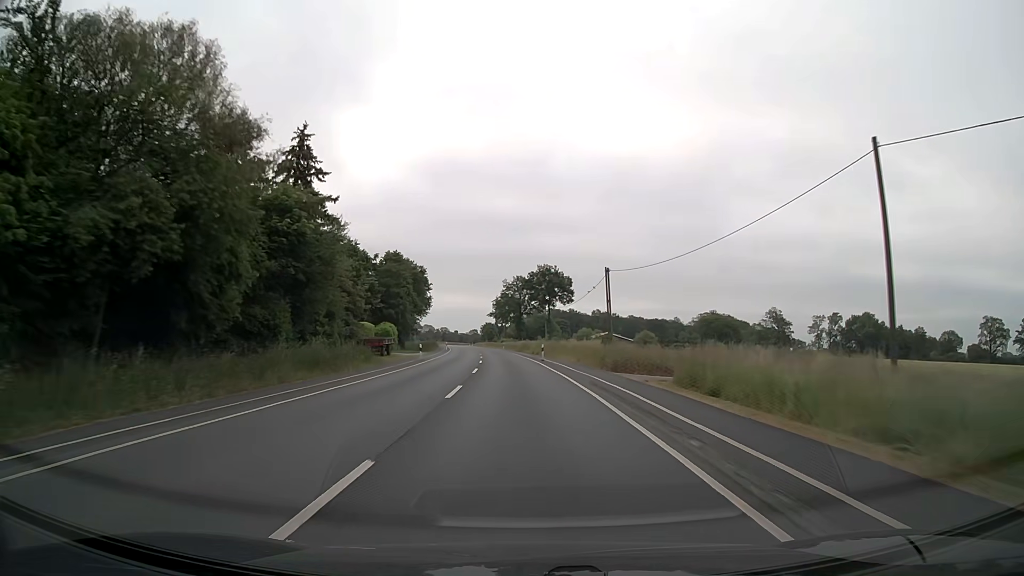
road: secondary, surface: asphalt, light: Day
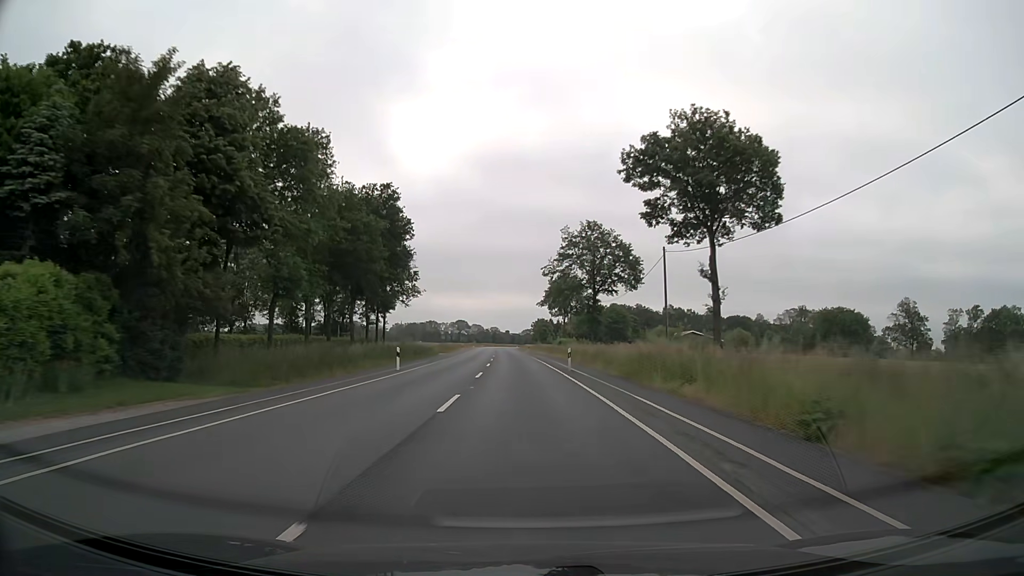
(-2.7, +63.2) m; -5°
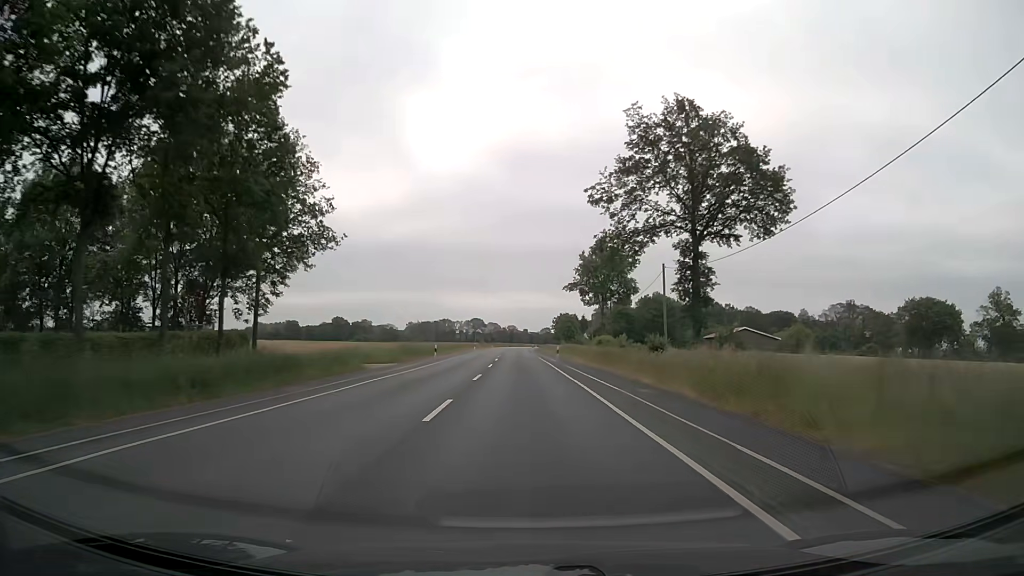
(-0.5, +38.0) m; -1°
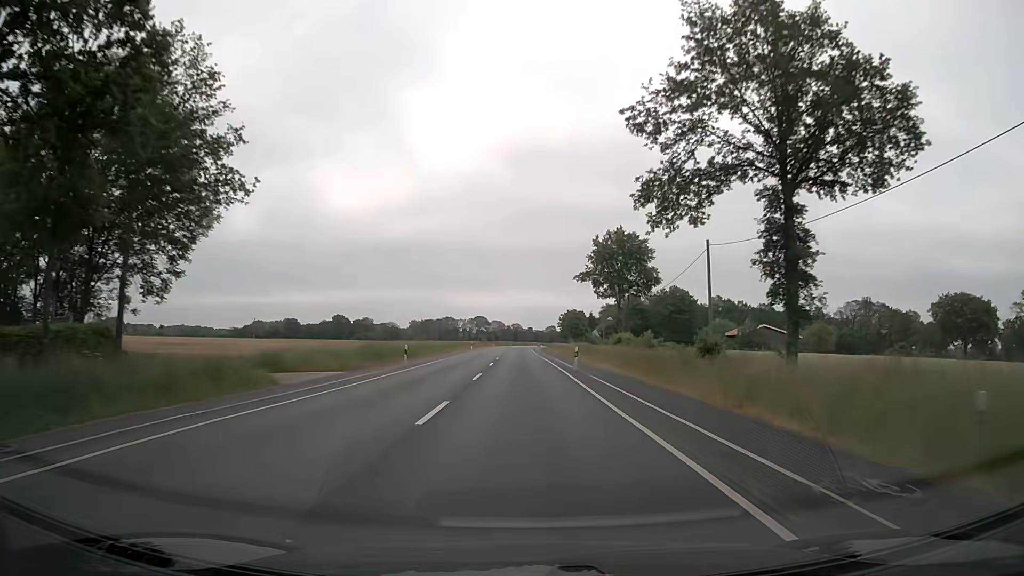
(0.0, +12.7) m; 0°
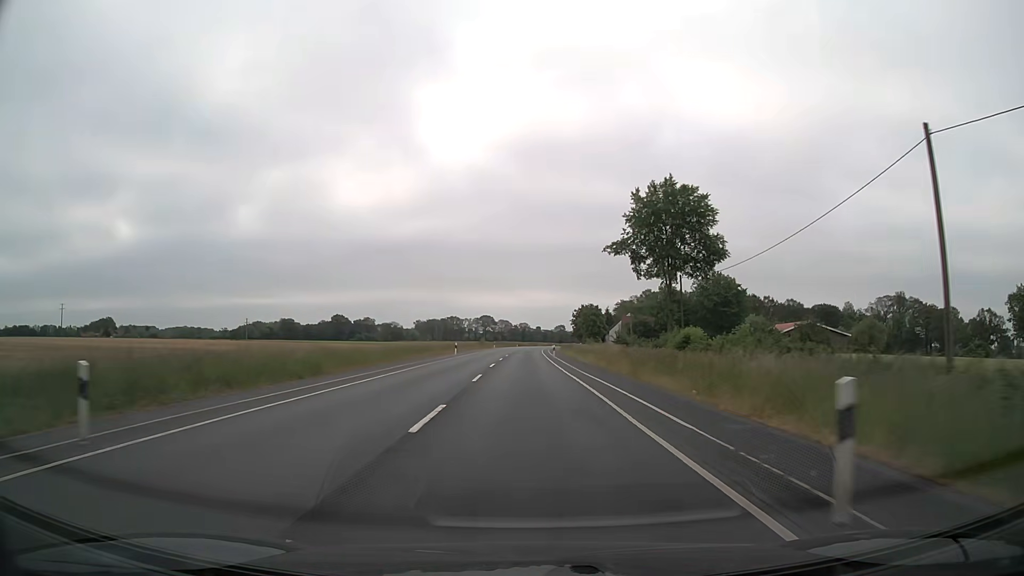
(-0.1, +25.4) m; -1°
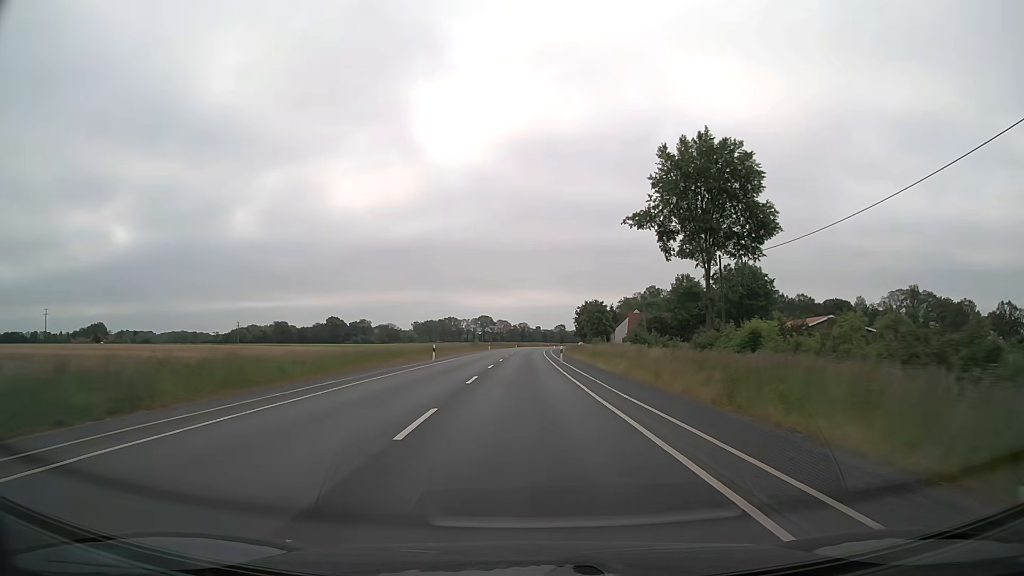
(0.0, +12.7) m; 0°
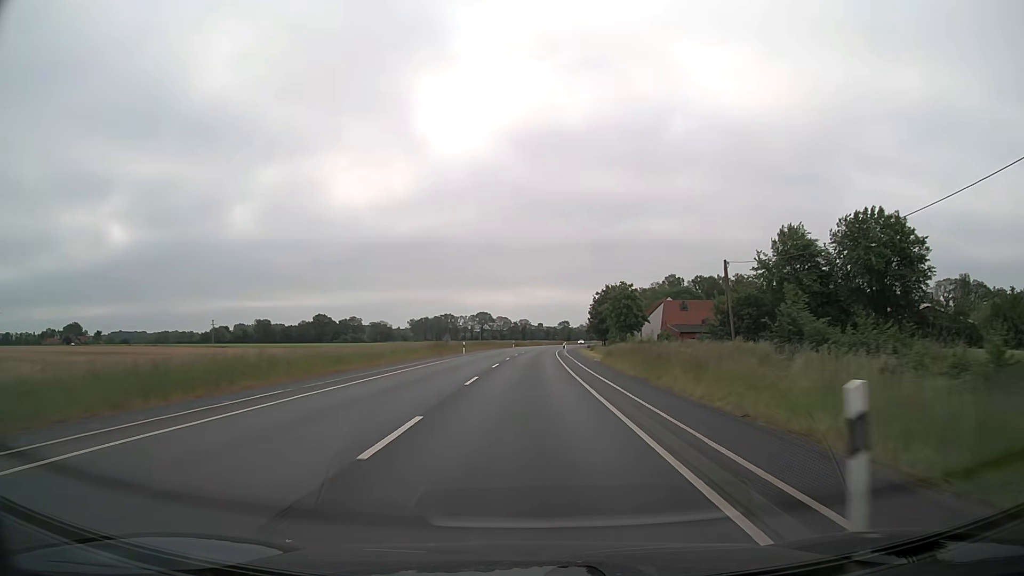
(0.0, +38.1) m; 0°
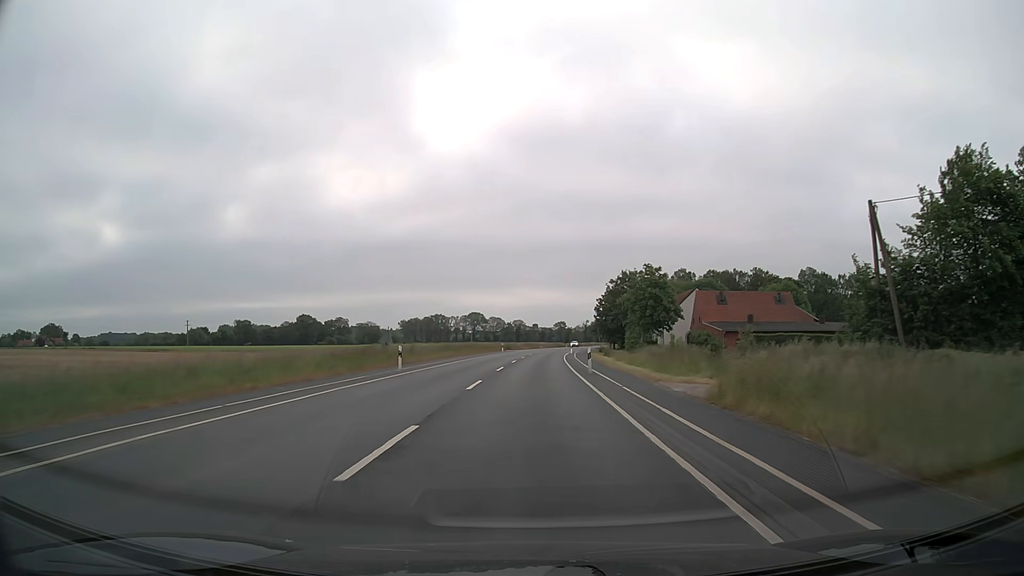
(-0.1, +25.5) m; 0°
(0, +10) (0, +20) (0, +30) (+1, +40) (+1, +50) (+1, +60) (+2, +70) (+3, +80) (+4, +90) (+5, +100) m
